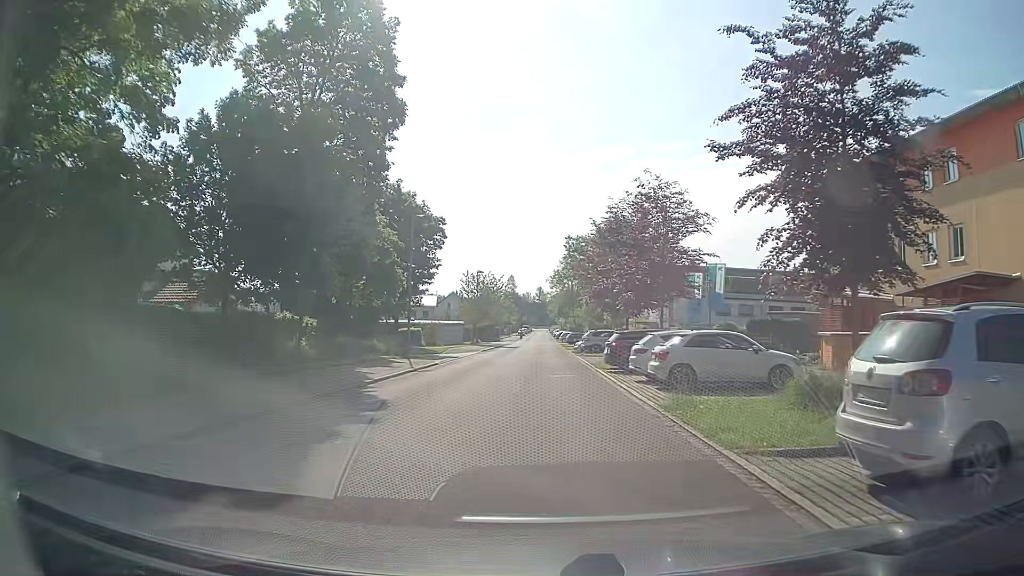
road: residential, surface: asphalt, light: Day
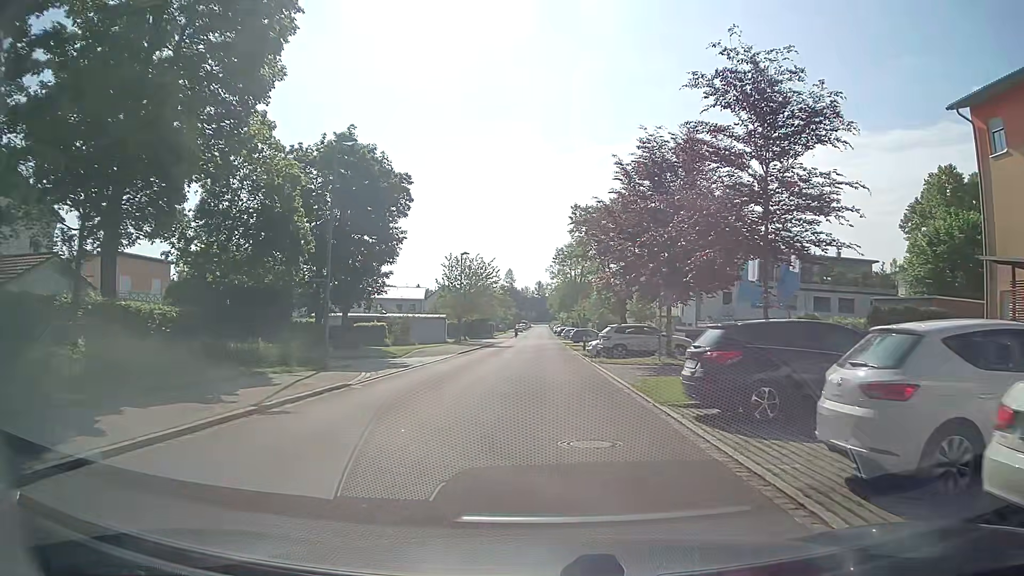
(0.0, +13.7) m; 0°
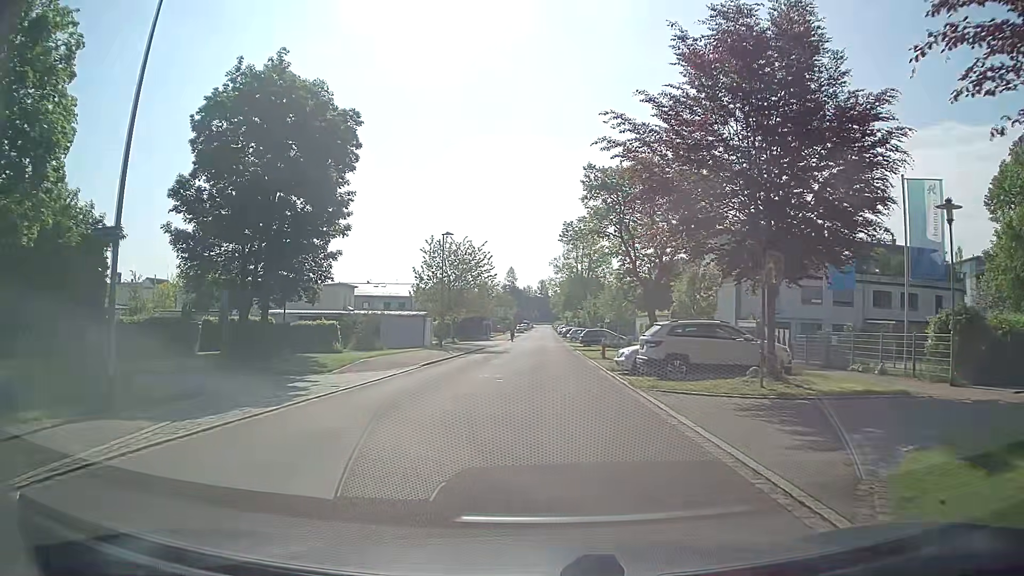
(0.0, +11.9) m; 0°
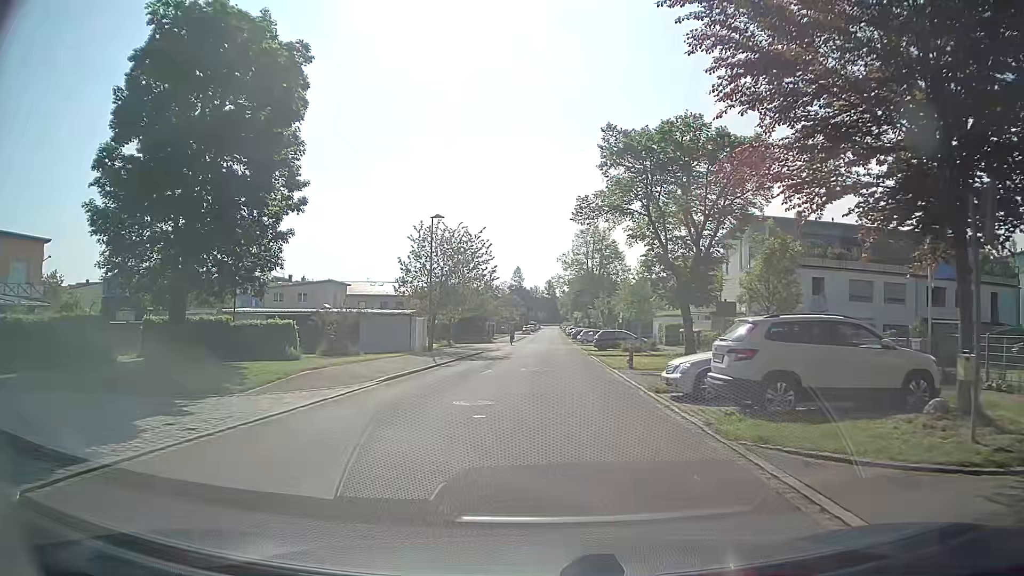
(-0.1, +7.5) m; -1°
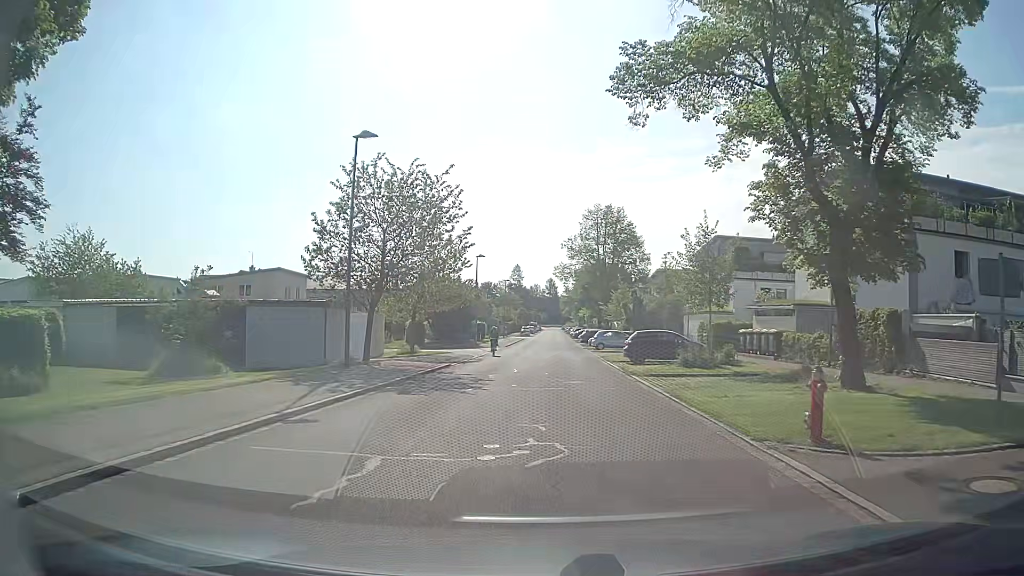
(-0.1, +16.7) m; 0°
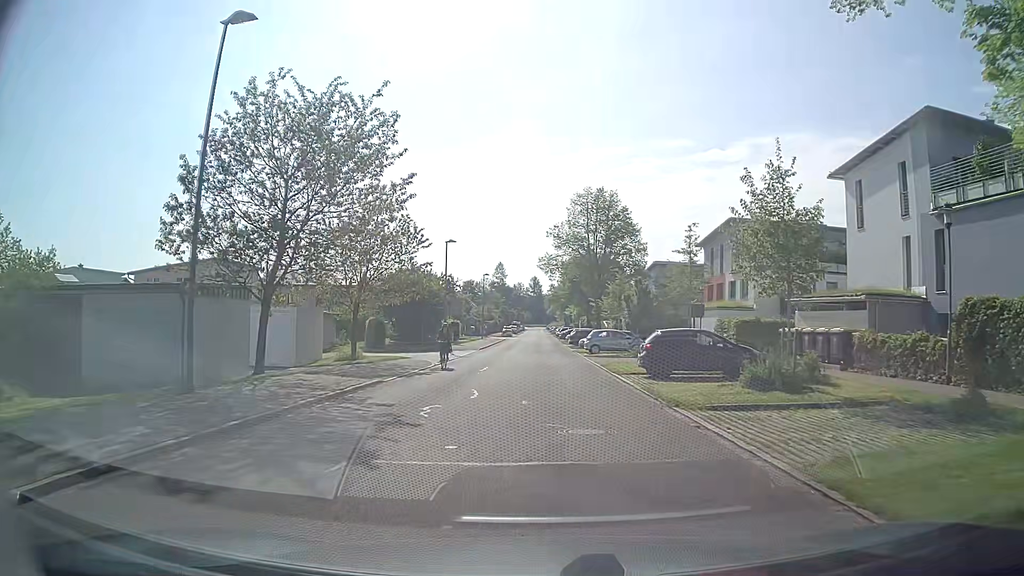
(+0.1, +9.4) m; +1°
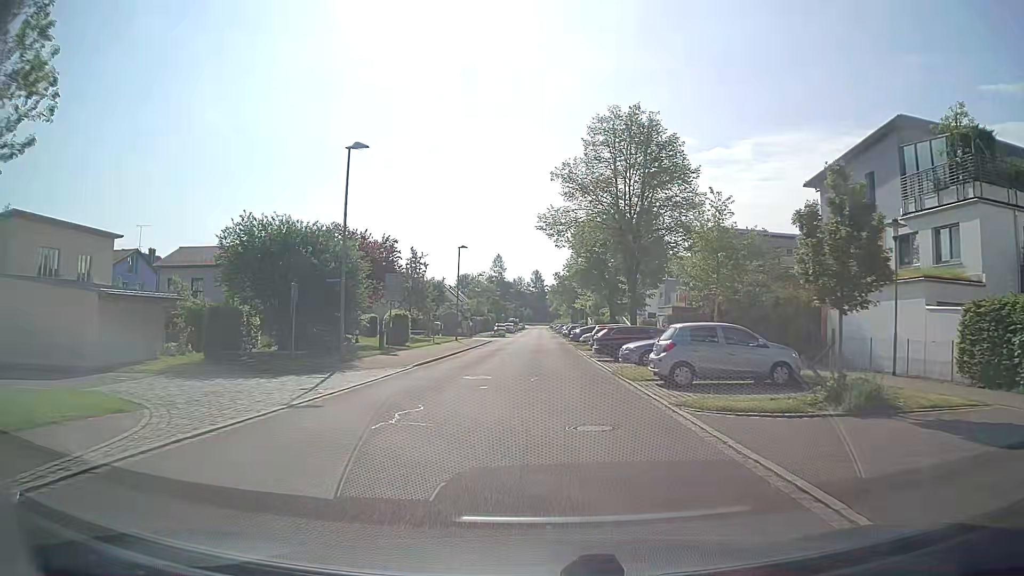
(0.0, +25.4) m; 0°
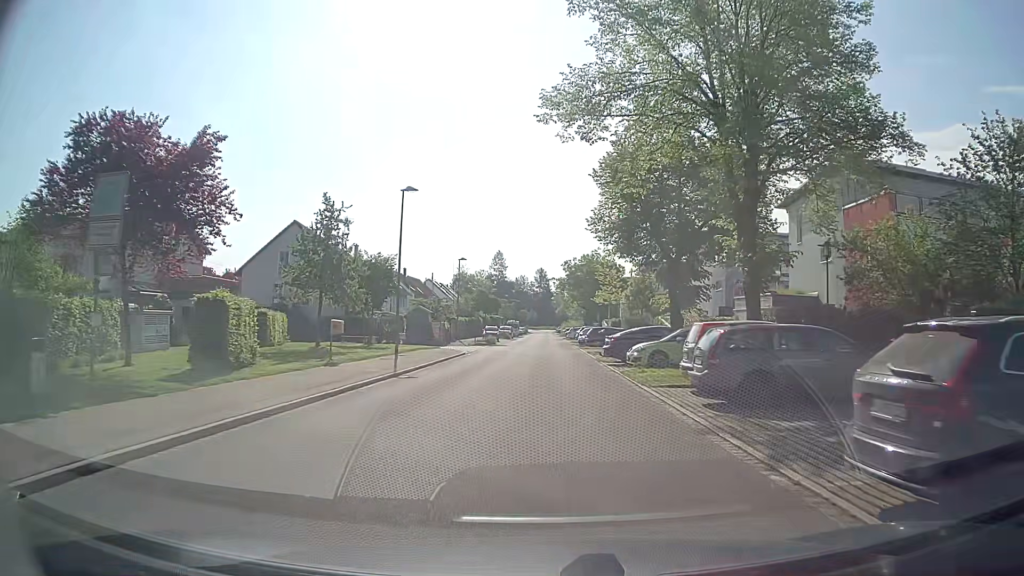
(0.0, +24.2) m; 0°
